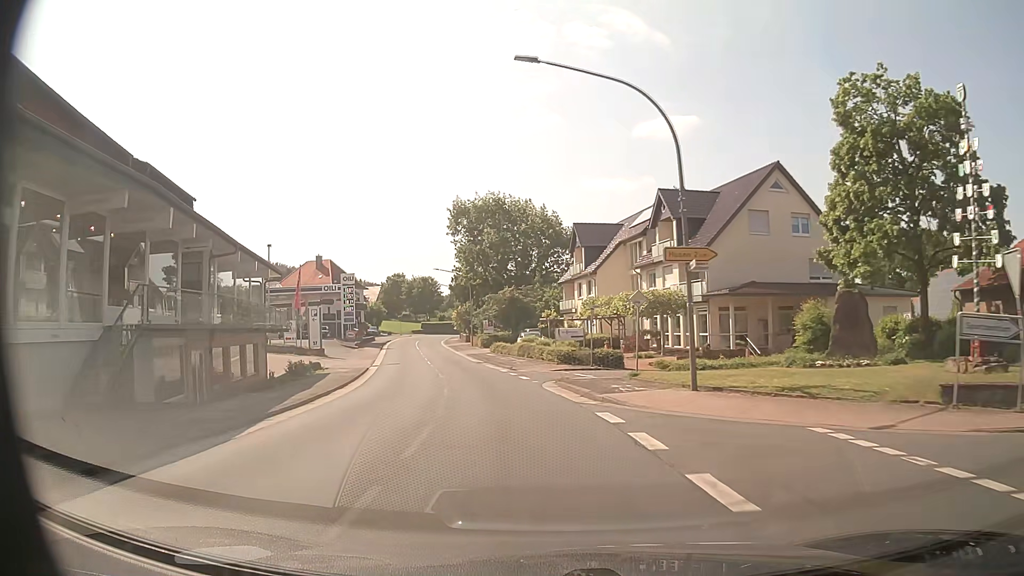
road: primary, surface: asphalt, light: Day
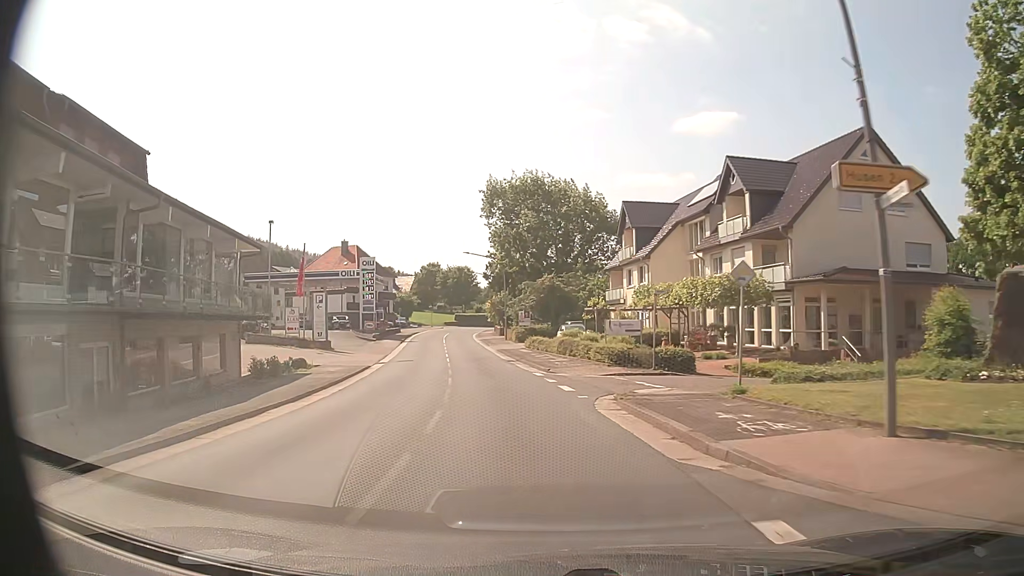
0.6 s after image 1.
(-0.3, +7.8) m; -3°
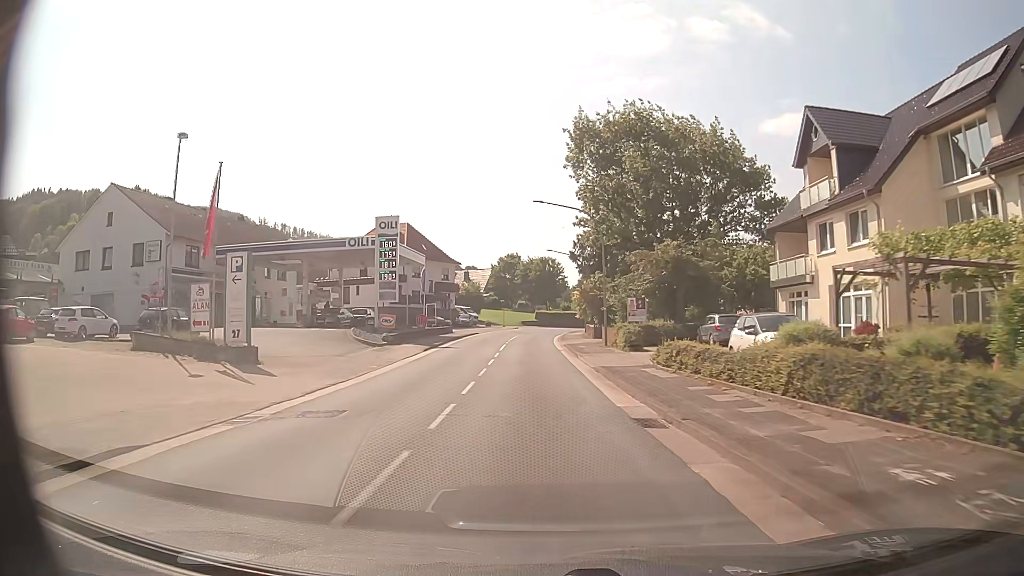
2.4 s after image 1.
(-1.8, +23.5) m; -8°
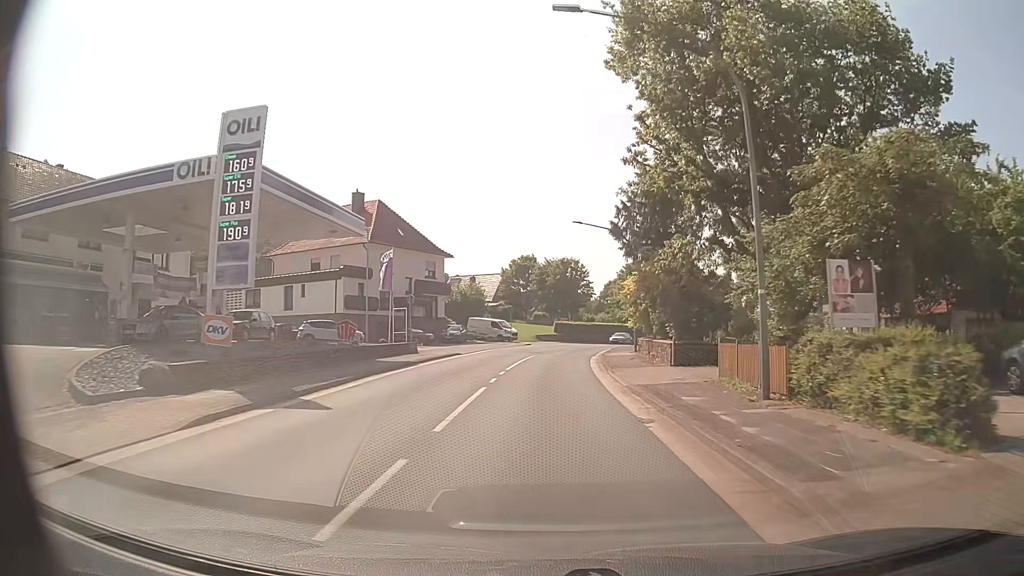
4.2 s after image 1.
(-0.3, +23.6) m; -1°
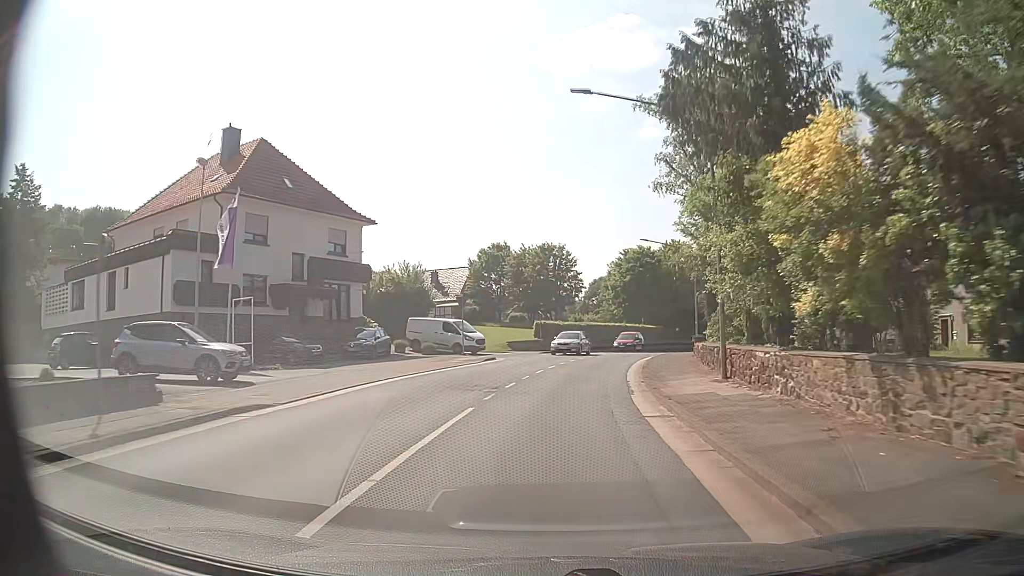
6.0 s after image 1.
(+0.2, +23.2) m; +2°
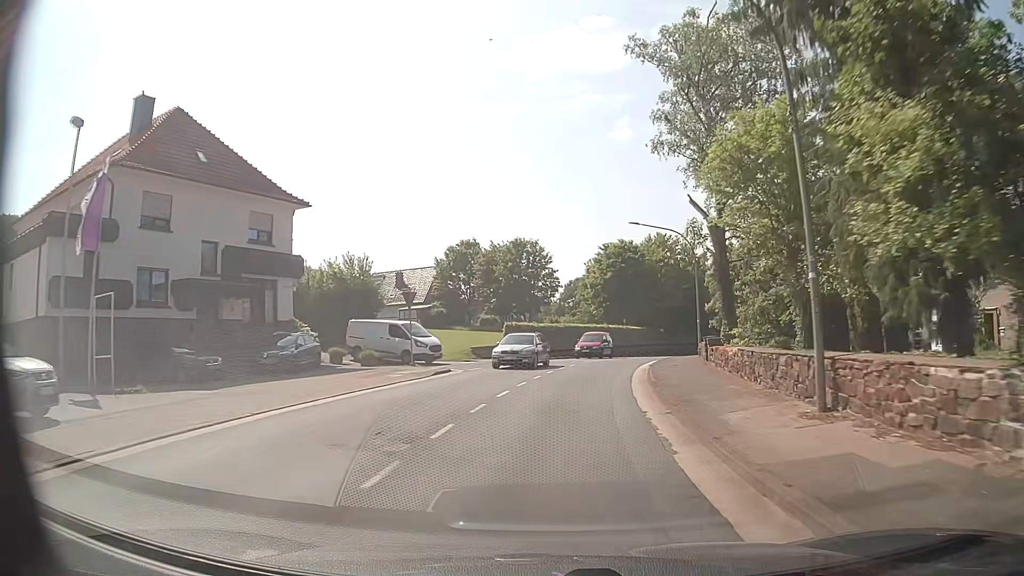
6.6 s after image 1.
(+0.1, +7.7) m; +2°
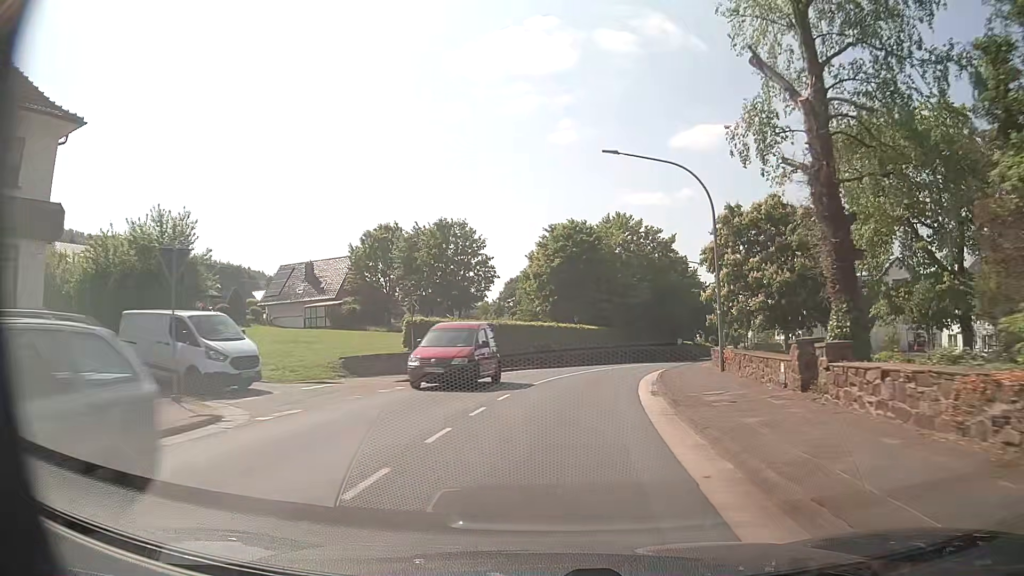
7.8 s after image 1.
(+0.6, +15.4) m; +5°
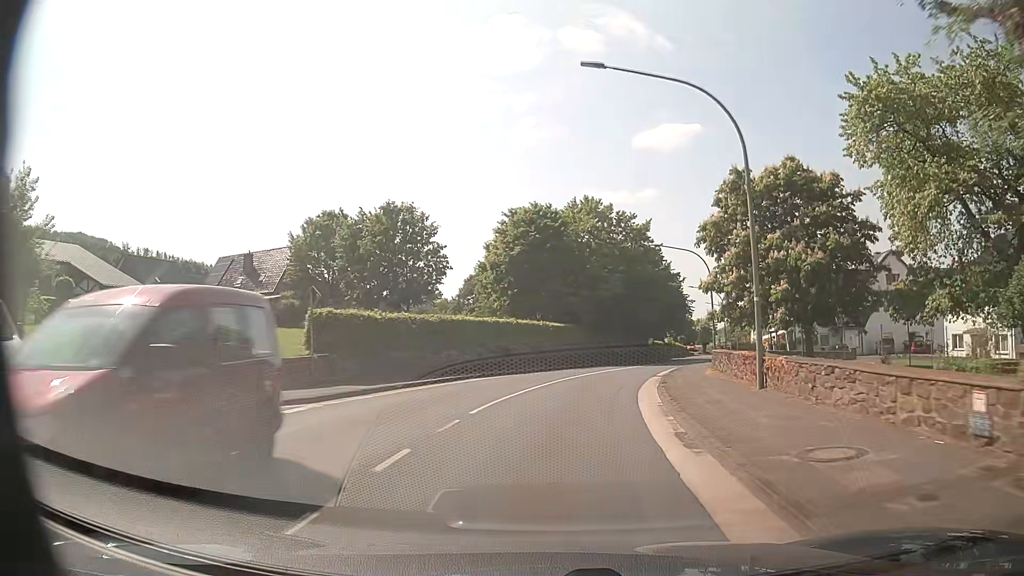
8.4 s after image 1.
(+0.2, +7.8) m; +3°
(0, +10) (+1, +20) (+3, +30) (+6, +39) (+8, +49) (+11, +59) (+14, +68) (+17, +78) (+19, +88) (+22, +97) m
